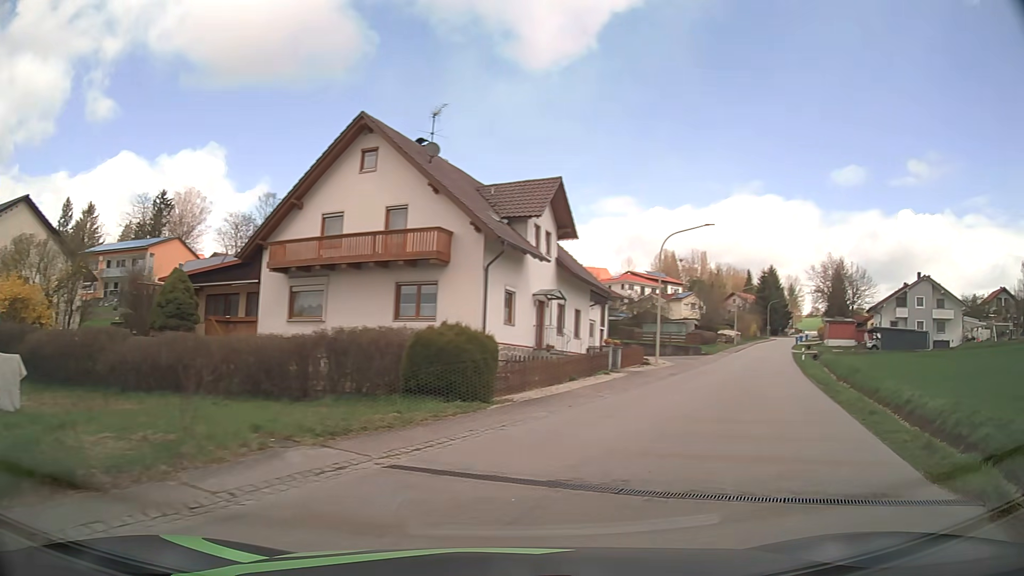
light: Day
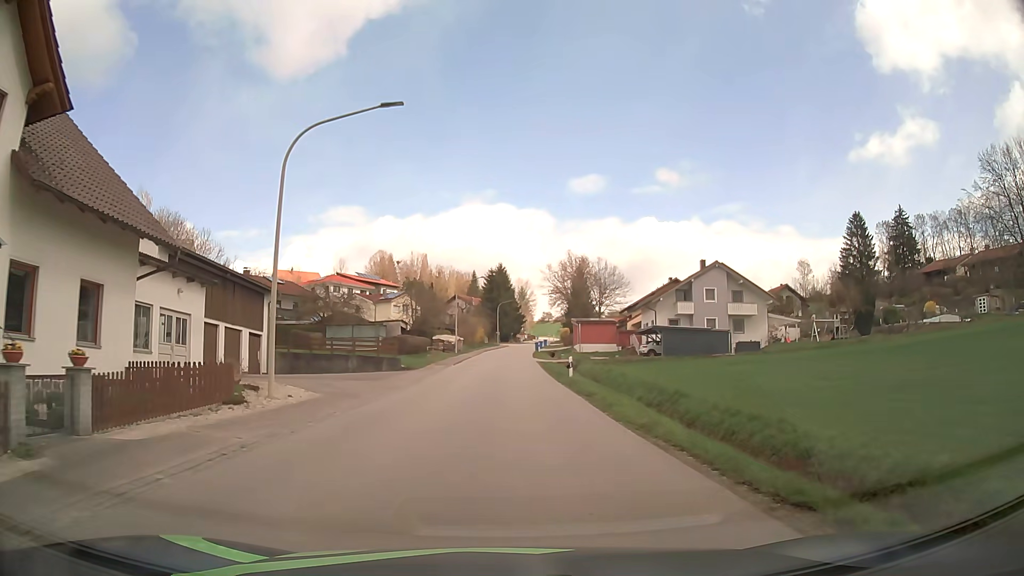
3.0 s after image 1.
(+6.6, +18.7) m; +24°
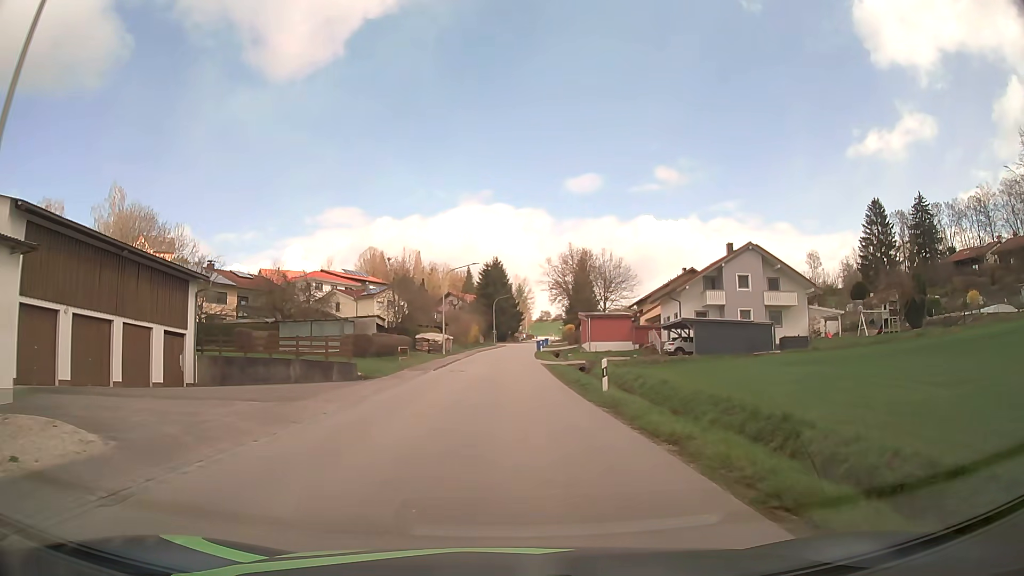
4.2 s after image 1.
(0.0, +10.6) m; 0°
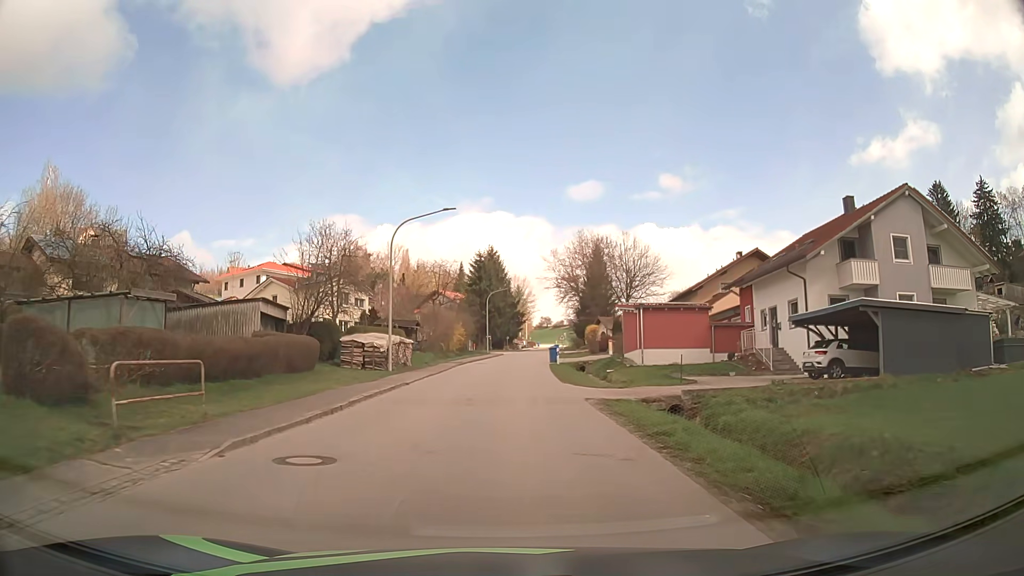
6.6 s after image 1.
(0.0, +24.7) m; 0°
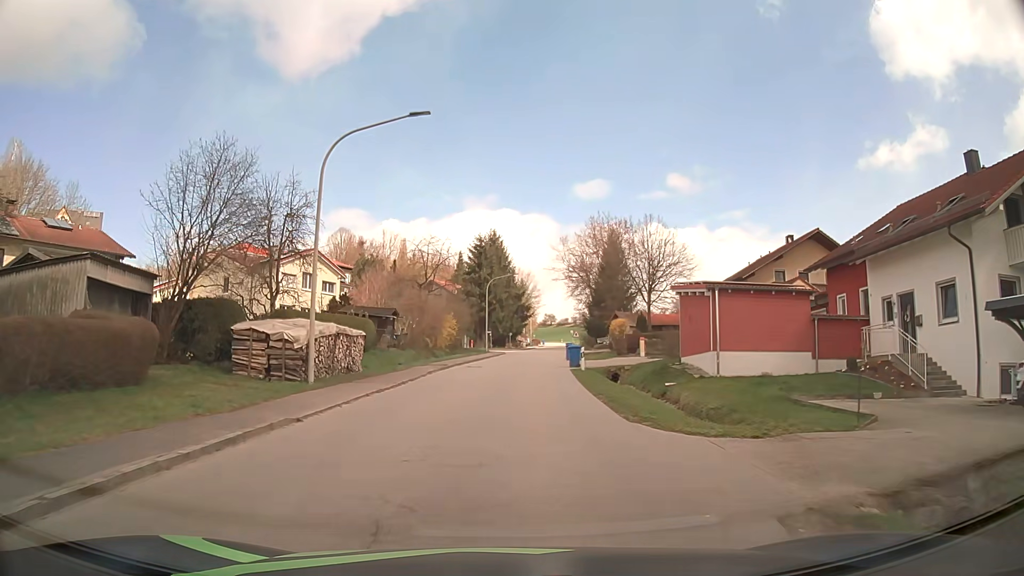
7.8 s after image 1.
(-0.1, +12.7) m; 0°
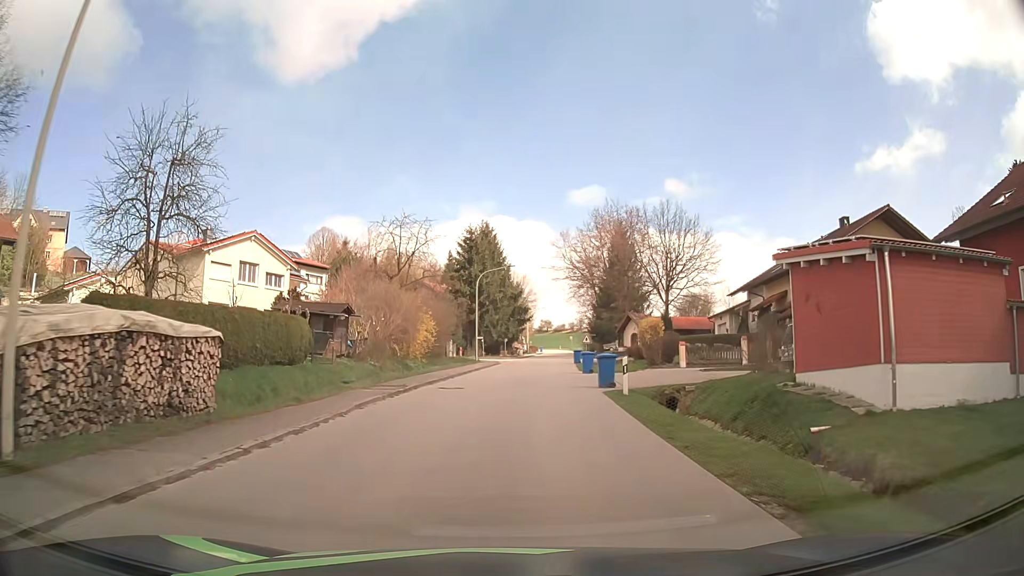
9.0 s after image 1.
(0.0, +11.6) m; 0°
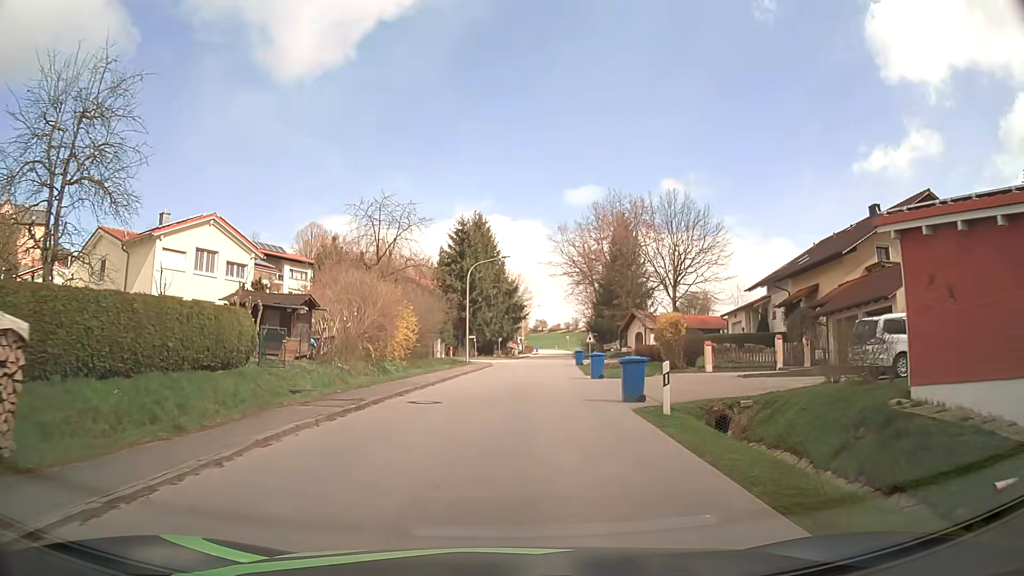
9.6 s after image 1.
(0.0, +5.3) m; 0°
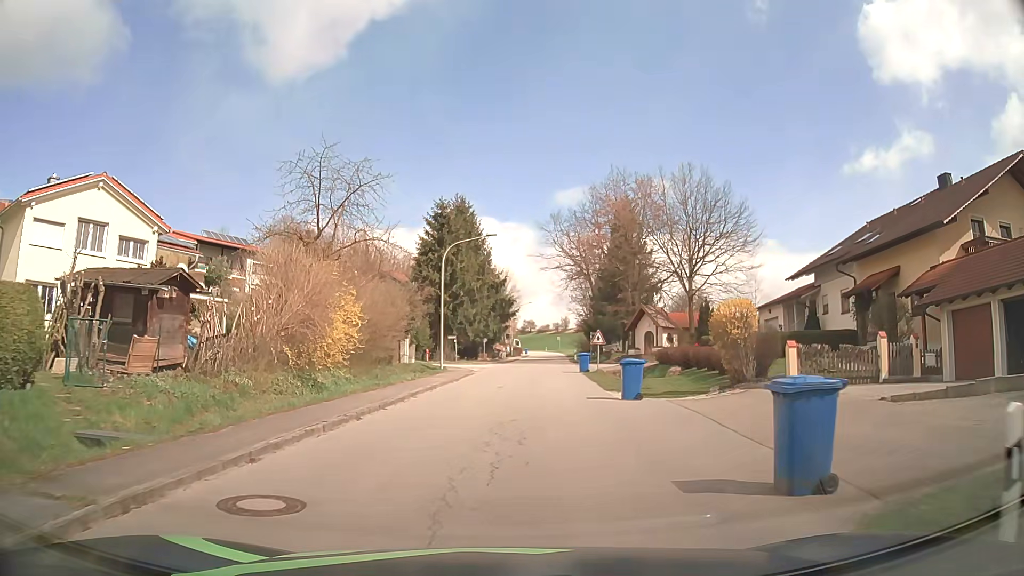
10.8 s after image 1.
(+0.1, +10.0) m; +1°
(0, +10) (+1, +20) (+1, +30) (+2, +40) (+3, +50) (+4, +60) (+5, +70) (+6, +80) (+7, +90) (+8, +100) m
